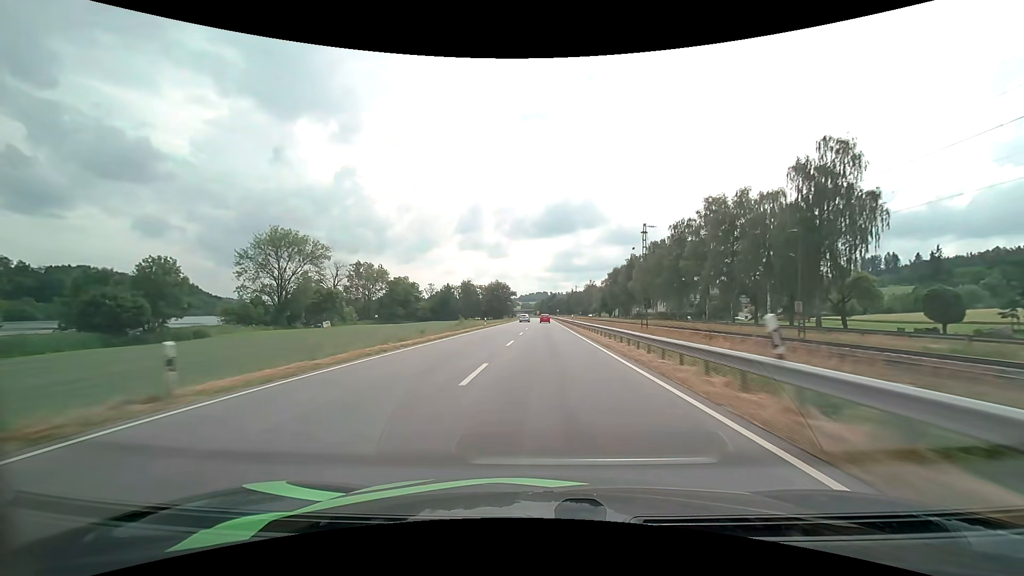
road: primary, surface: asphalt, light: Day
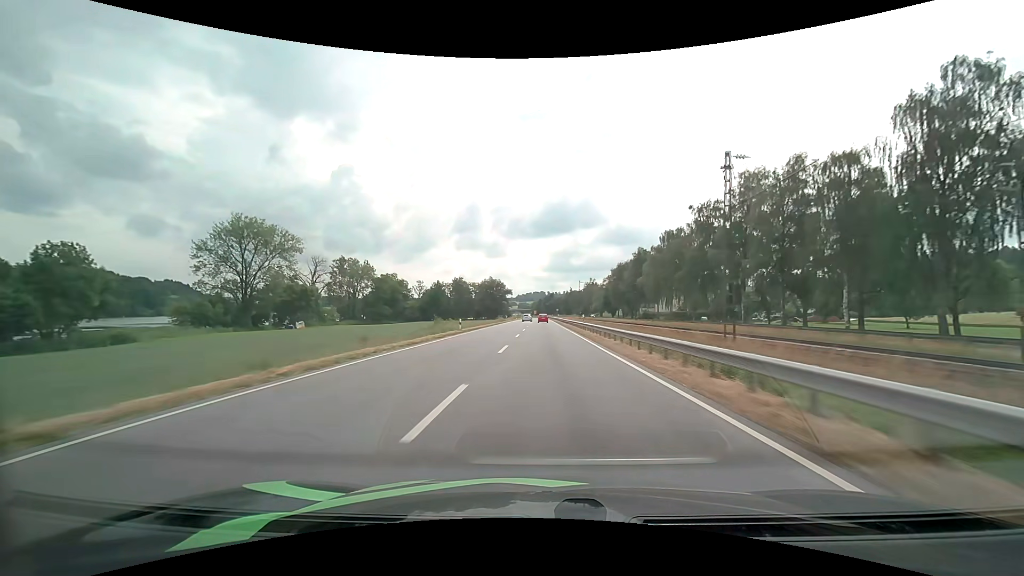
(0.0, +16.2) m; 0°
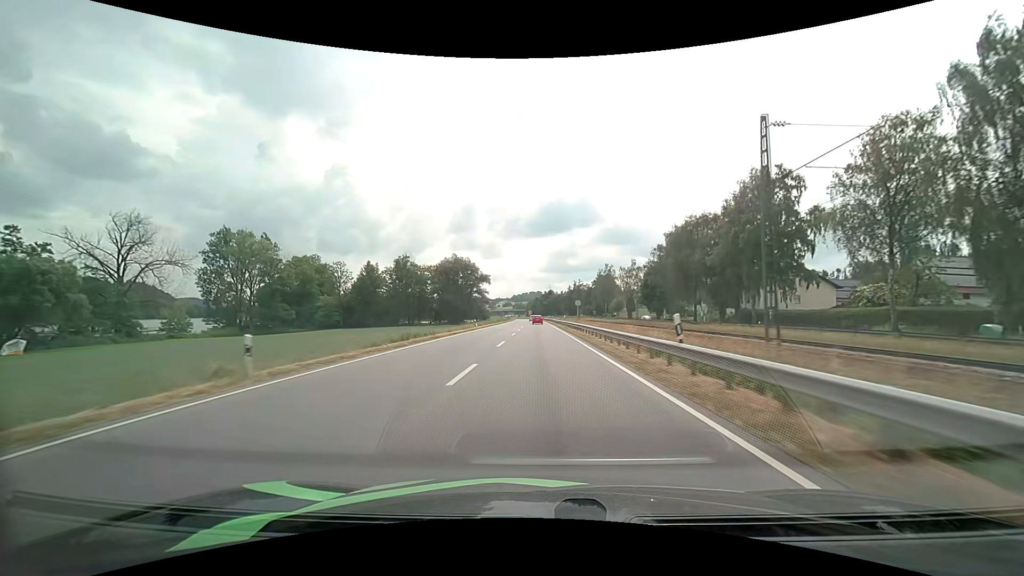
(+0.6, +80.2) m; 0°
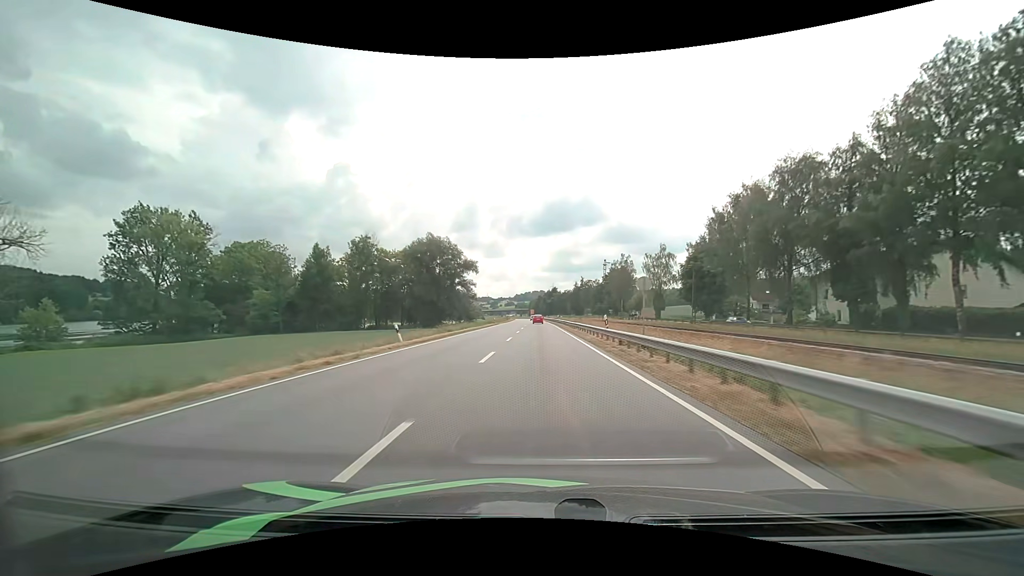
(-0.1, +31.5) m; 0°
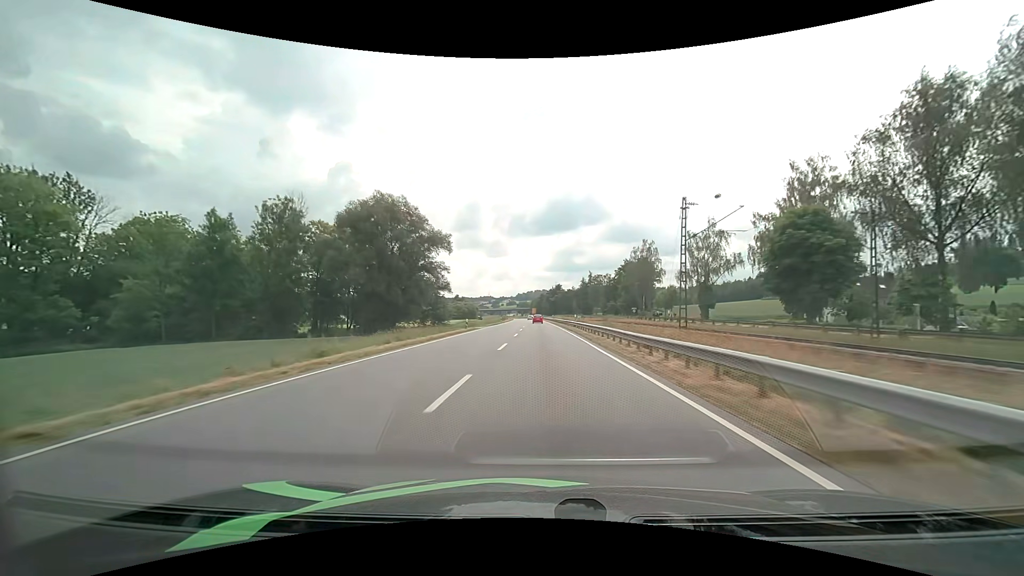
(-0.1, +31.4) m; 0°
(0, +10) (0, +20) (0, +30) (0, +40) (0, +50) (0, +60) (0, +70) (0, +80) (0, +90) (-1, +100) m
